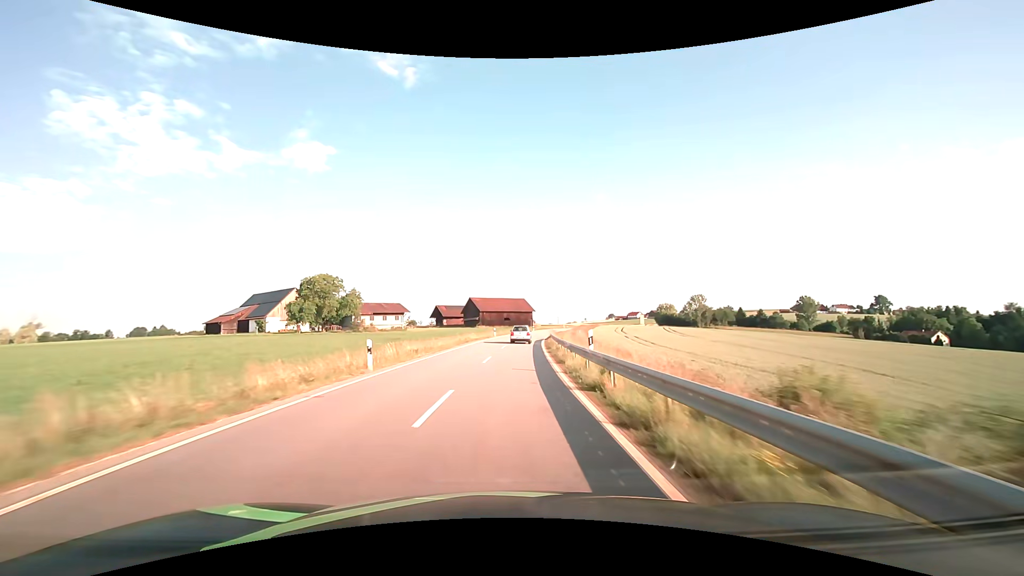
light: Day
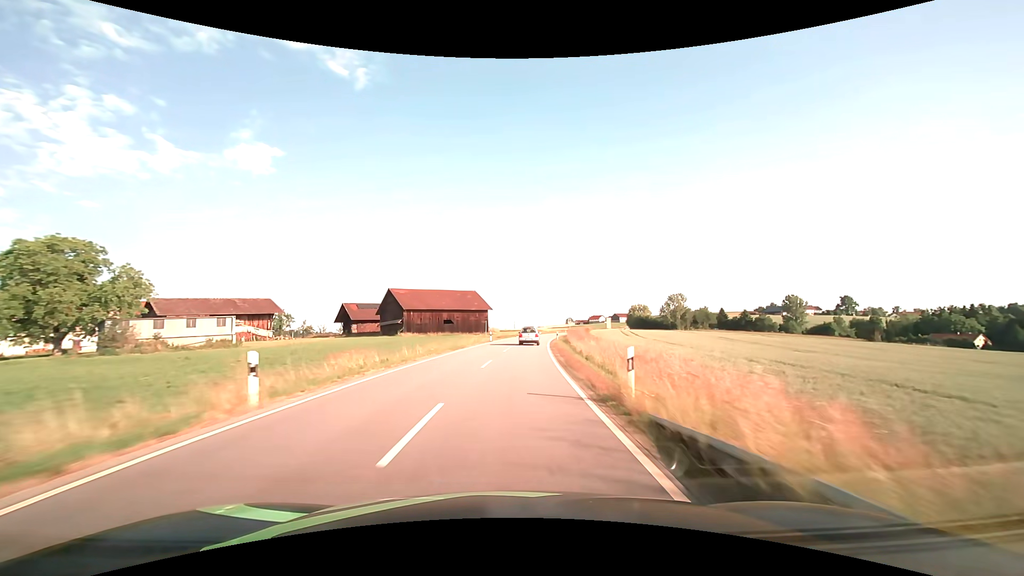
(+2.3, +50.4) m; +5°
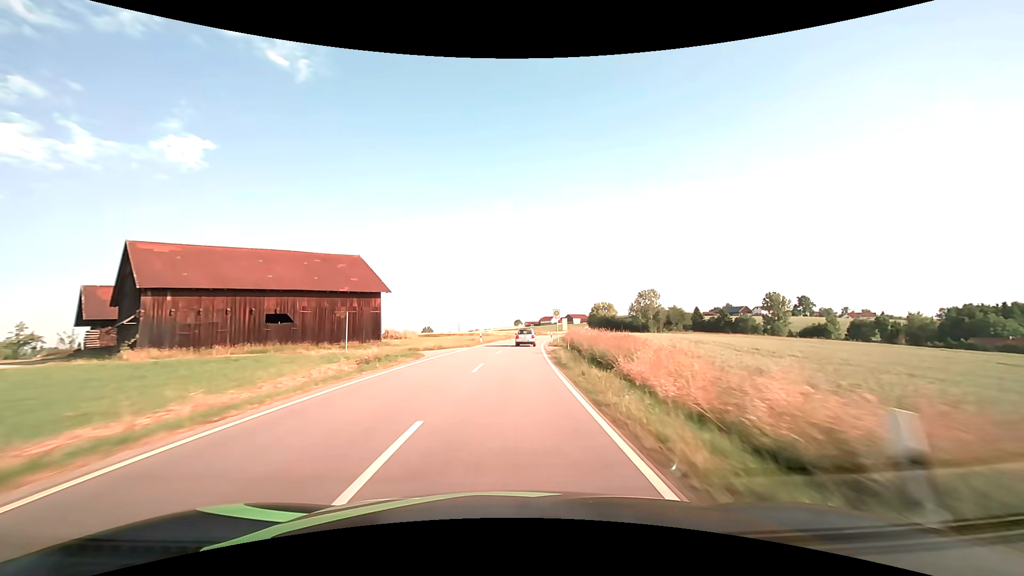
(+2.8, +50.2) m; +6°
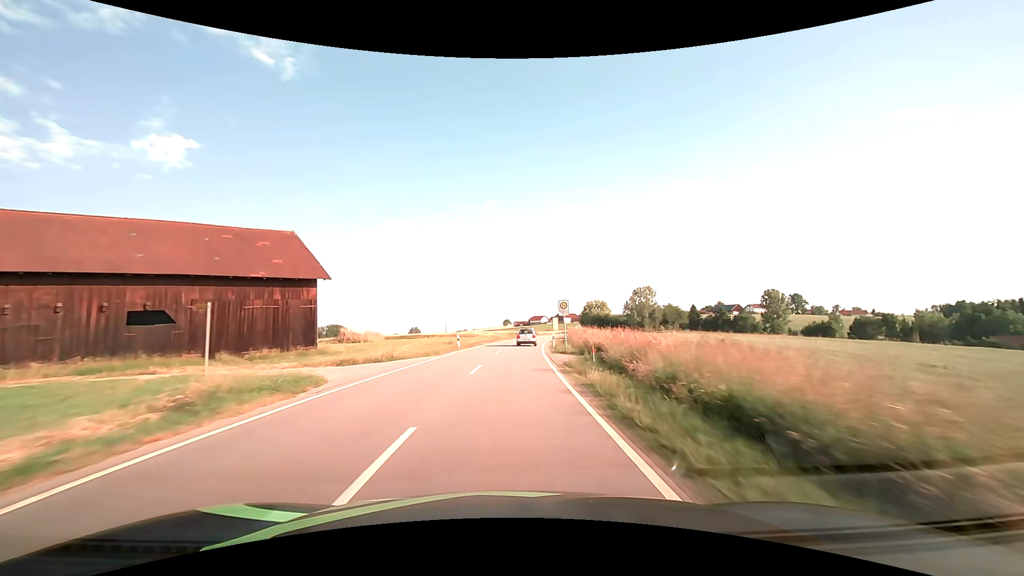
(+0.1, +12.6) m; +1°
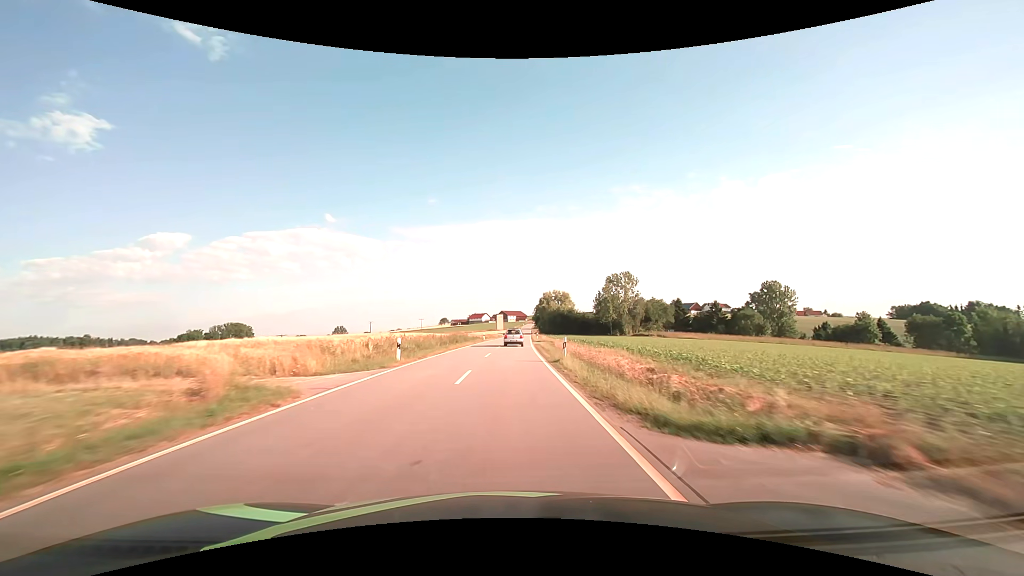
(+3.9, +63.6) m; +7°
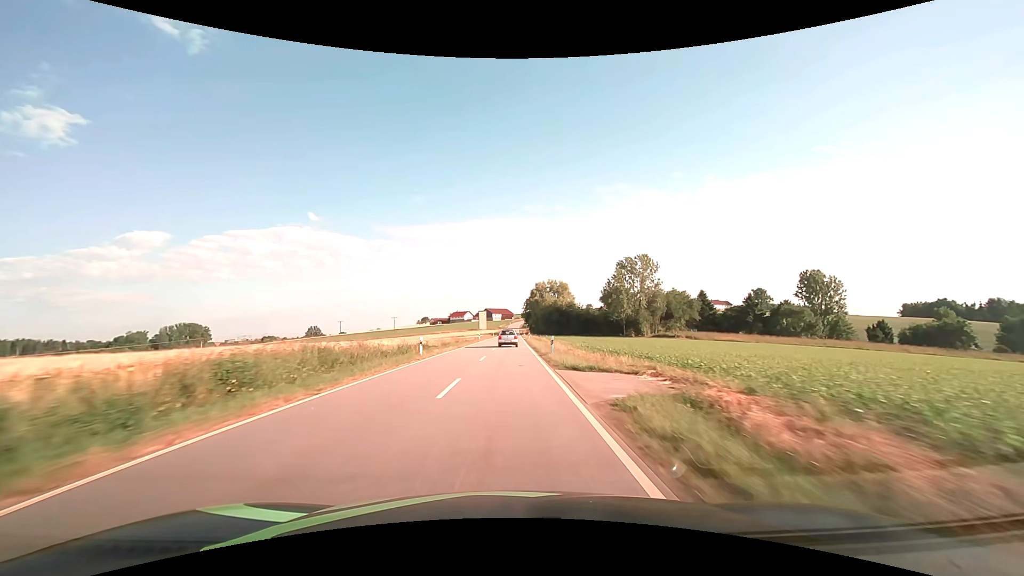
(+0.8, +38.9) m; +2°
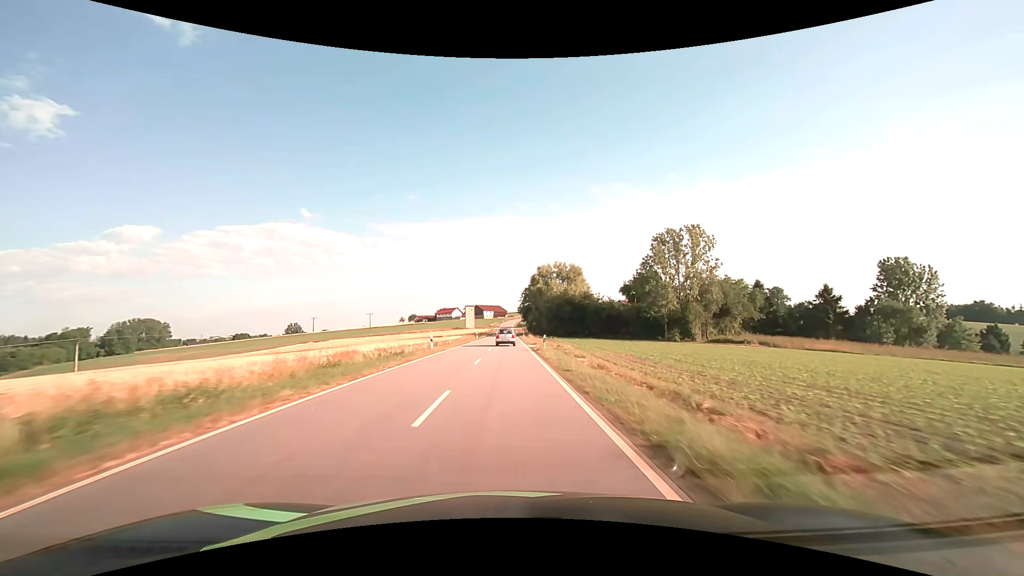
(+0.3, +39.4) m; +1°
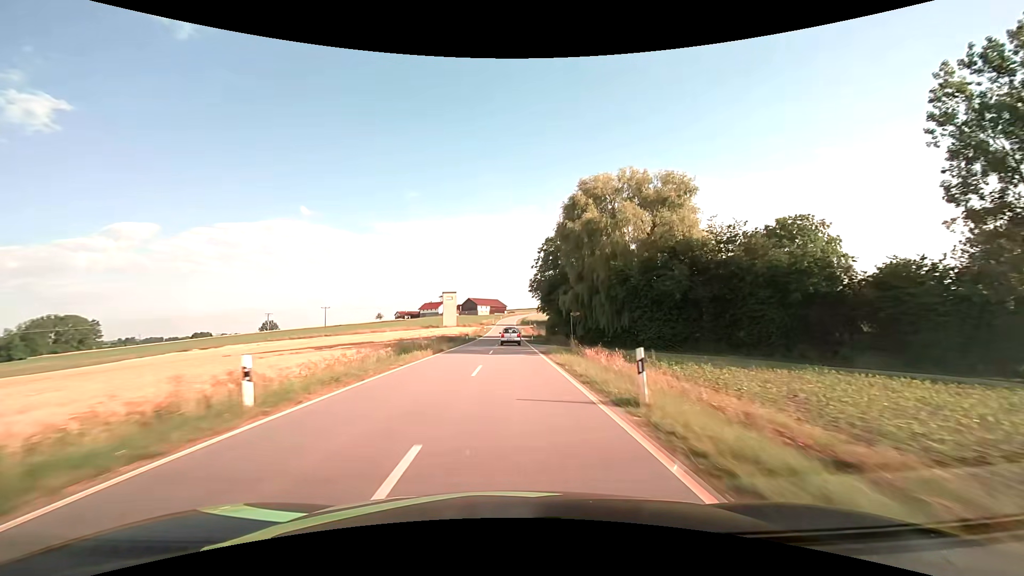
(0.0, +66.1) m; 0°
(0, +10) (0, +20) (0, +30) (0, +40) (0, +50) (0, +60) (0, +70) (0, +80) (0, +90) (0, +100) m
